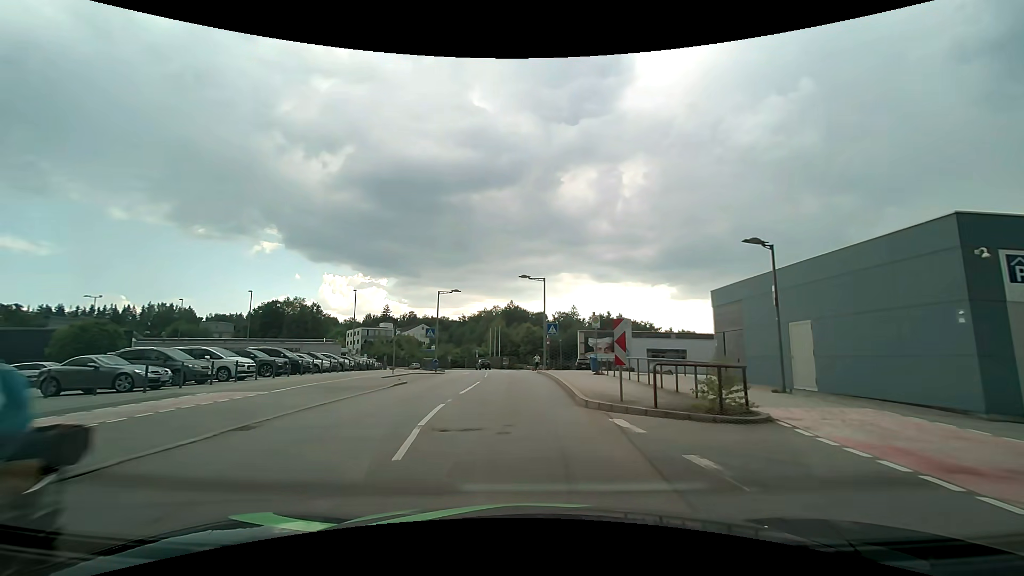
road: residential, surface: asphalt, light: Day
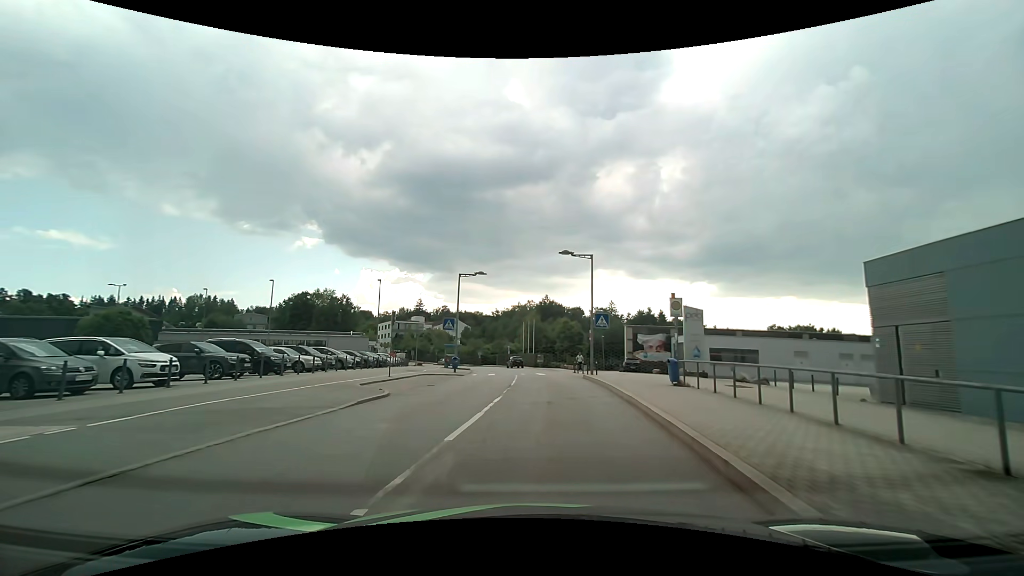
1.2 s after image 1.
(-0.5, +8.4) m; -4°
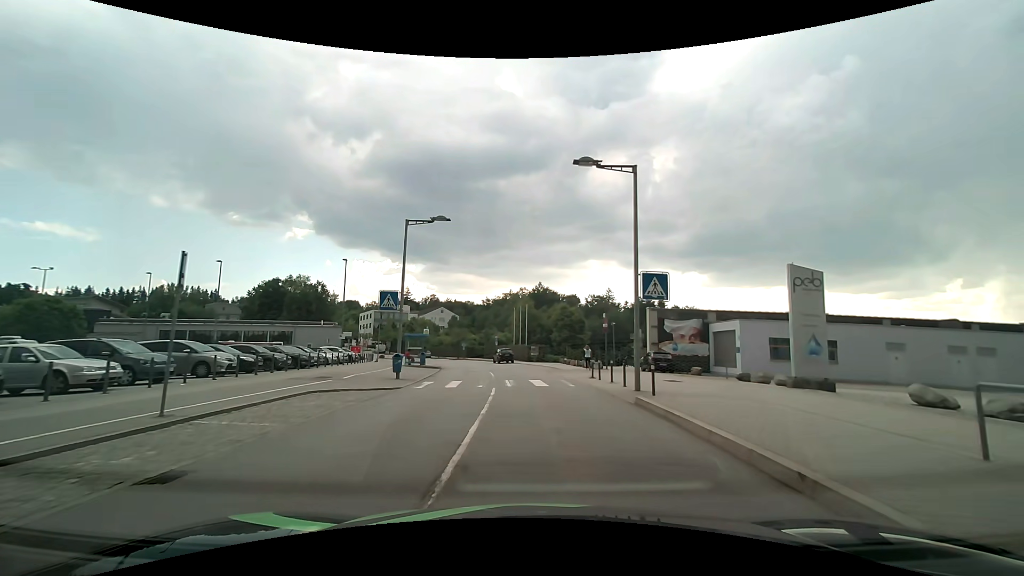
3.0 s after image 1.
(0.0, +13.9) m; +1°
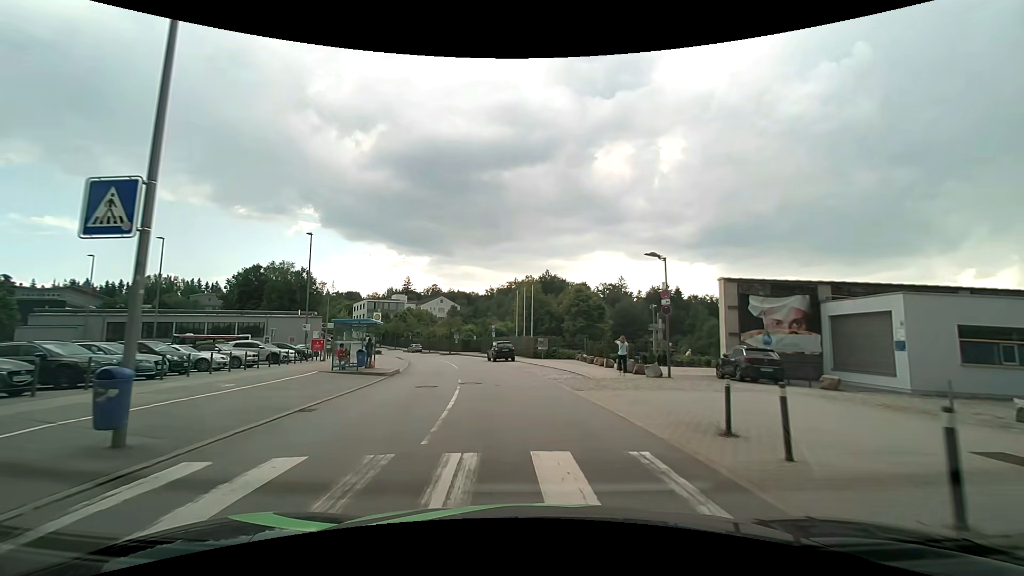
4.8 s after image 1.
(0.0, +15.1) m; -1°
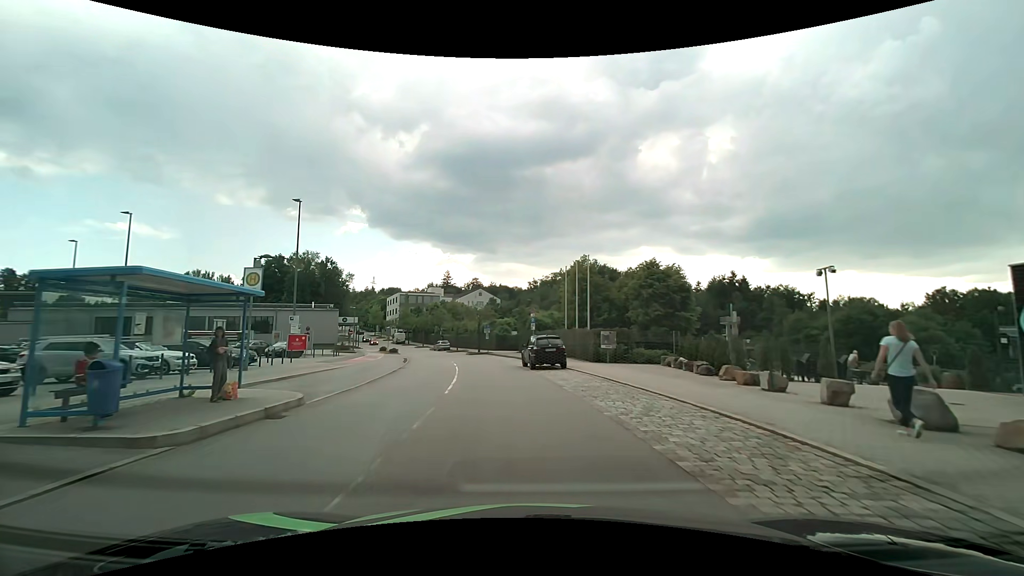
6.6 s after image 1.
(-0.6, +16.5) m; -5°
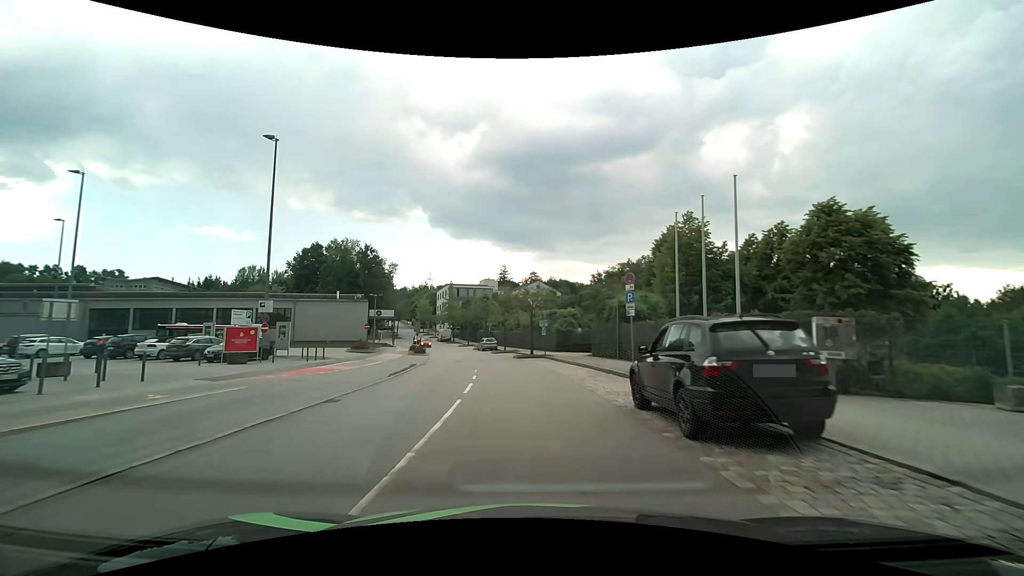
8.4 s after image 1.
(-1.1, +17.5) m; -7°
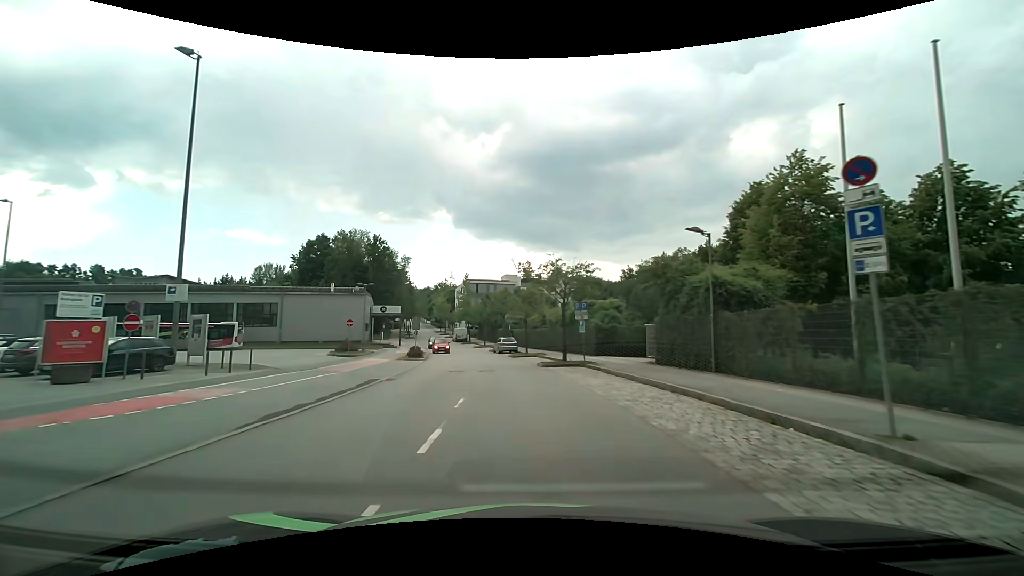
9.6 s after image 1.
(-0.3, +11.8) m; -3°
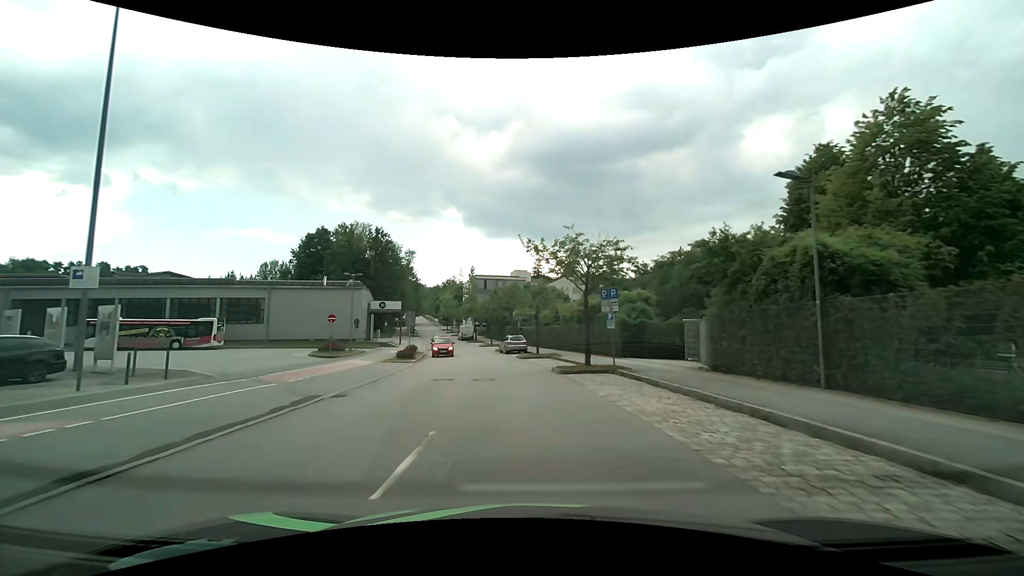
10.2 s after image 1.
(0.0, +5.9) m; -1°
(0, +10) (-1, +20) (-2, +30) (-3, +40) (-5, +50) (-8, +59) (-10, +69) (-13, +79) (-15, +88) (-17, +98) m
